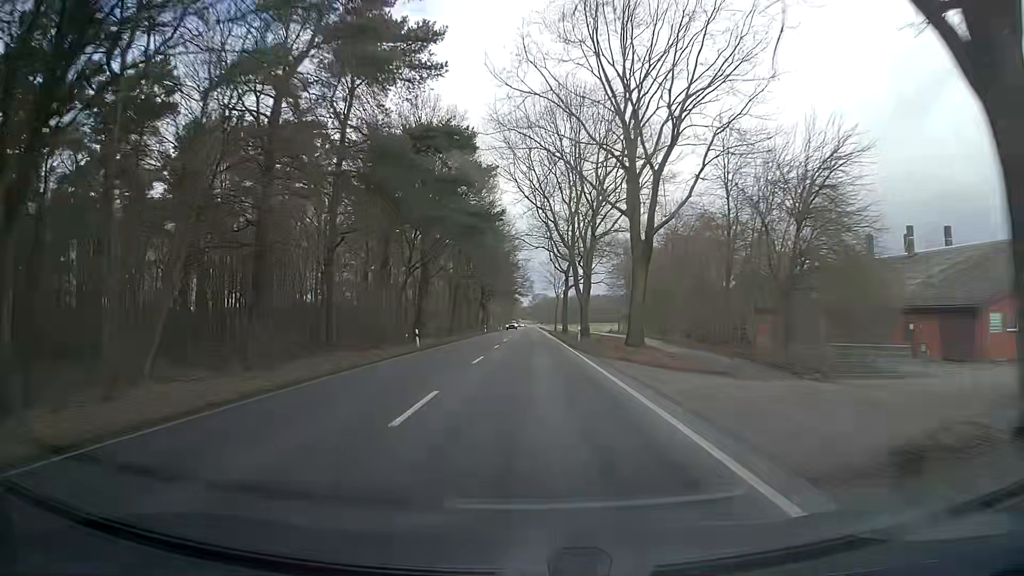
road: secondary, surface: asphalt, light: Day
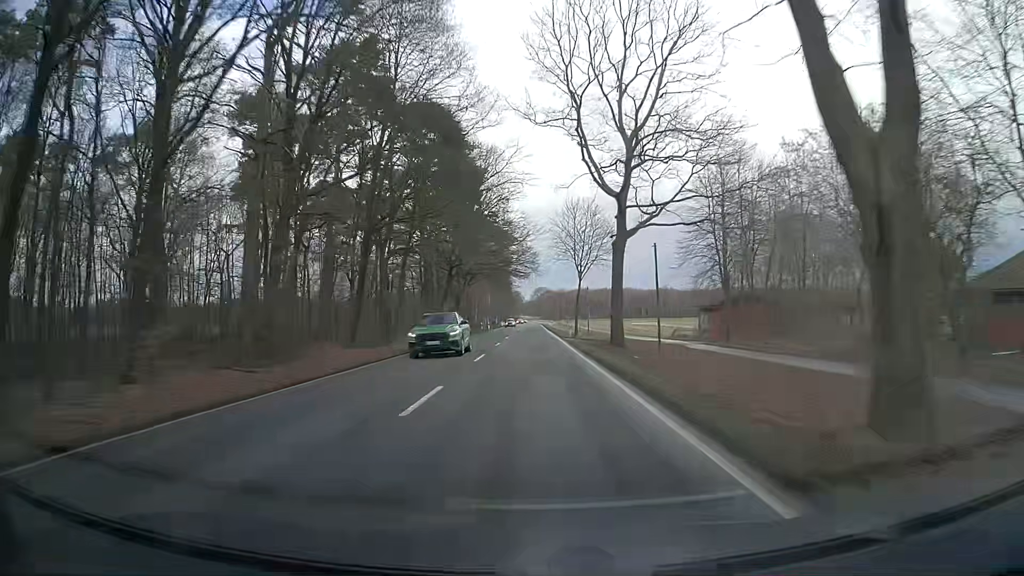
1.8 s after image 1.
(0.0, +47.1) m; 0°
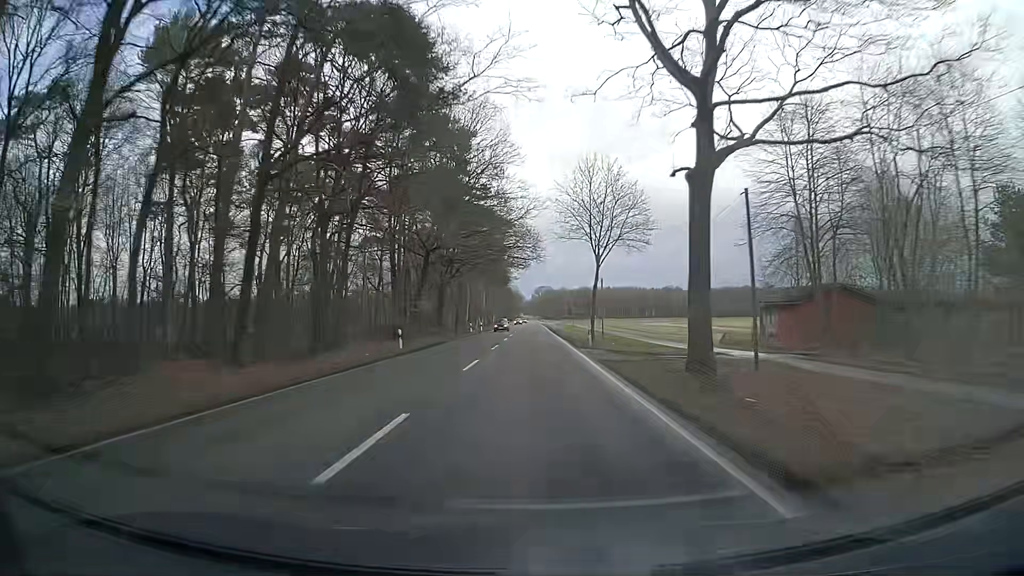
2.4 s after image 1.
(+0.1, +15.8) m; 0°
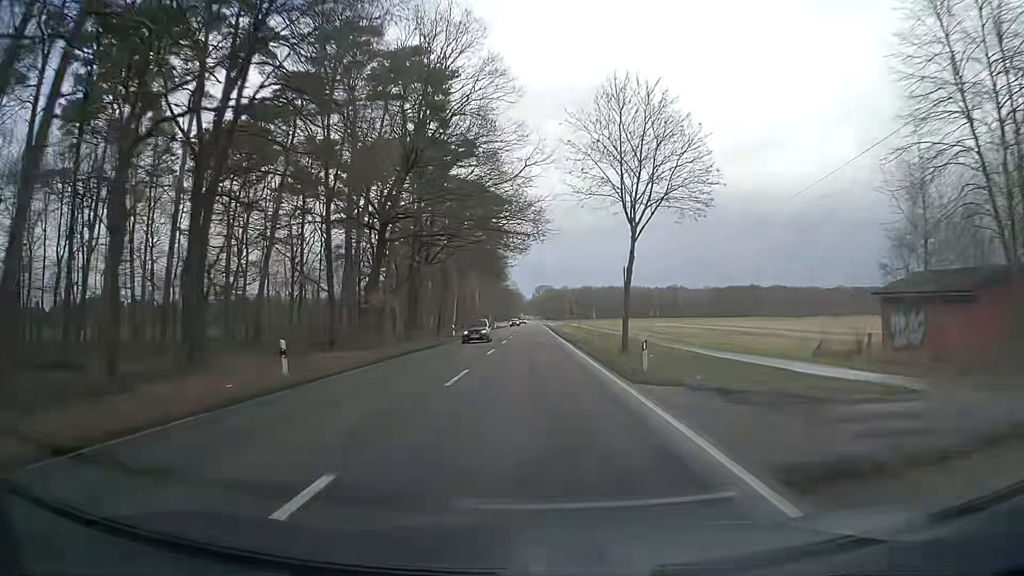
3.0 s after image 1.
(-0.1, +15.8) m; 0°
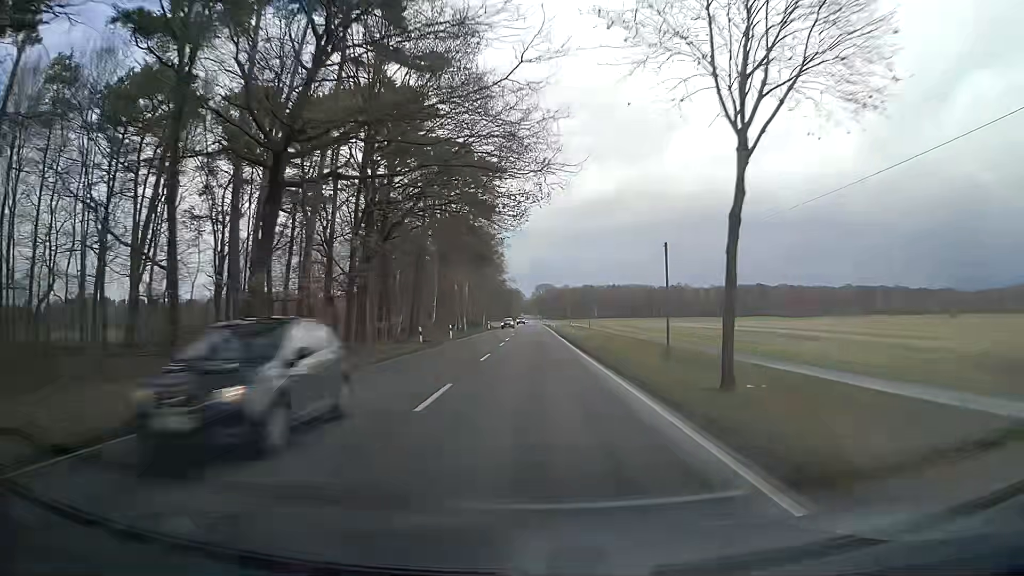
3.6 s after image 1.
(0.0, +15.8) m; 0°
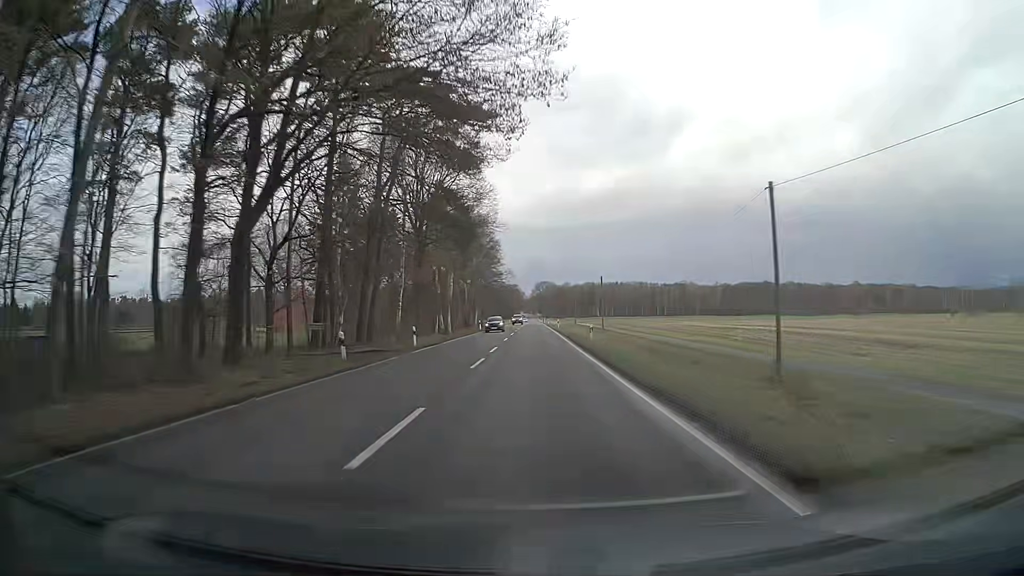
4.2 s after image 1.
(0.0, +15.8) m; 0°
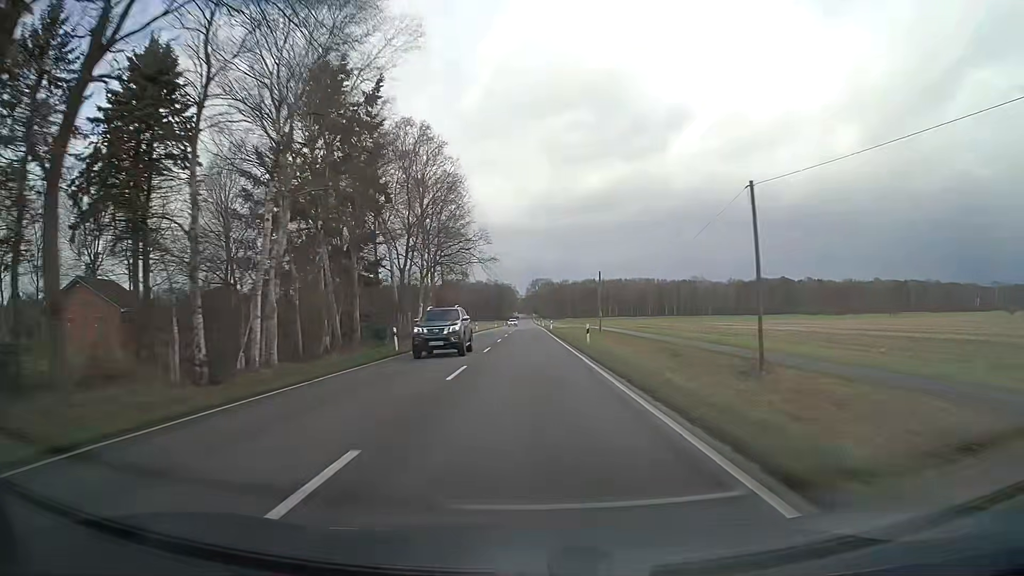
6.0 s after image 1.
(0.0, +47.4) m; 0°
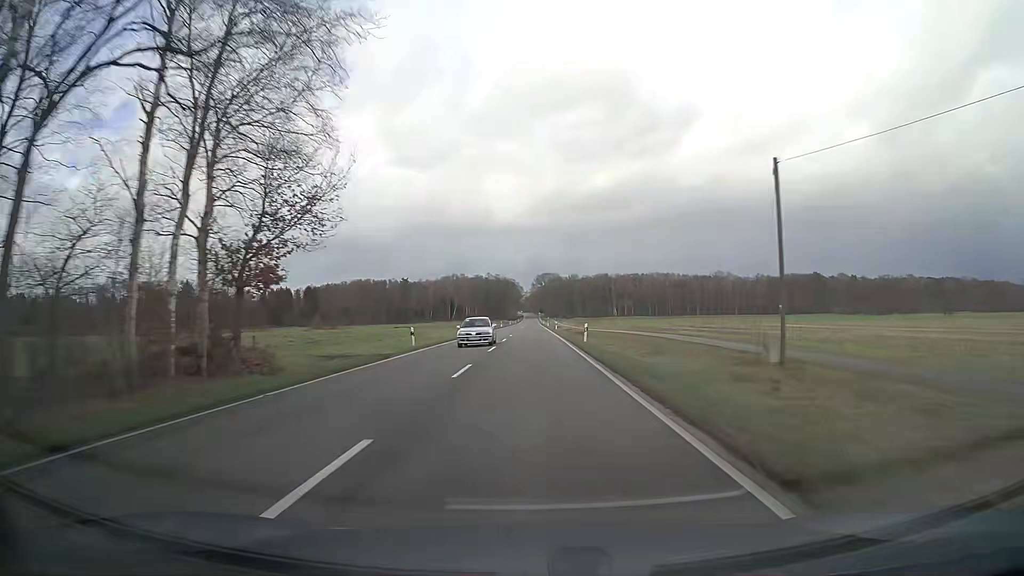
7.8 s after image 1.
(-0.2, +47.4) m; -1°
(0, +10) (0, +20) (0, +30) (0, +40) (0, +50) (0, +60) (0, +70) (0, +80) (0, +90) (0, +100) m
